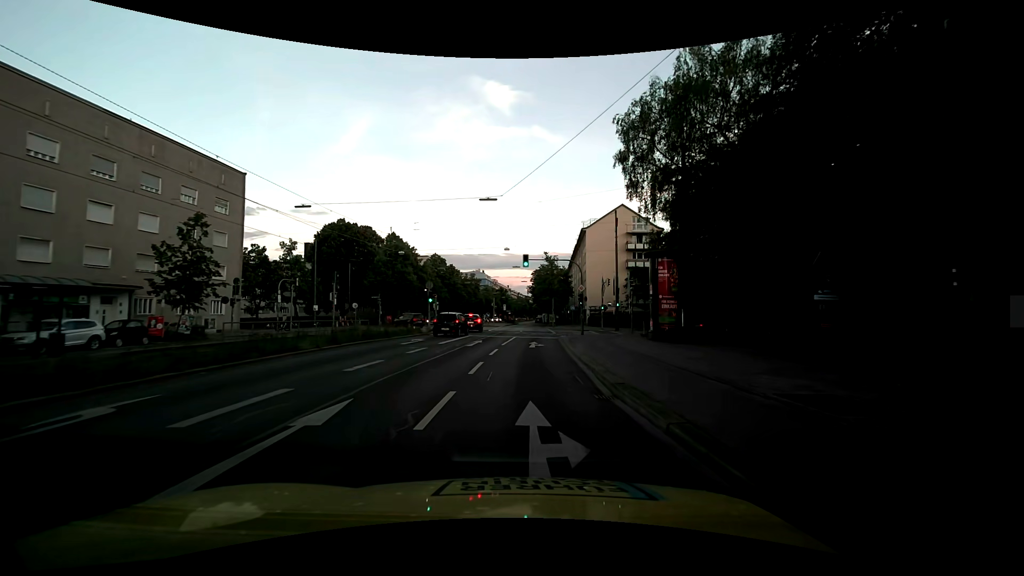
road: secondary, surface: asphalt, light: Day
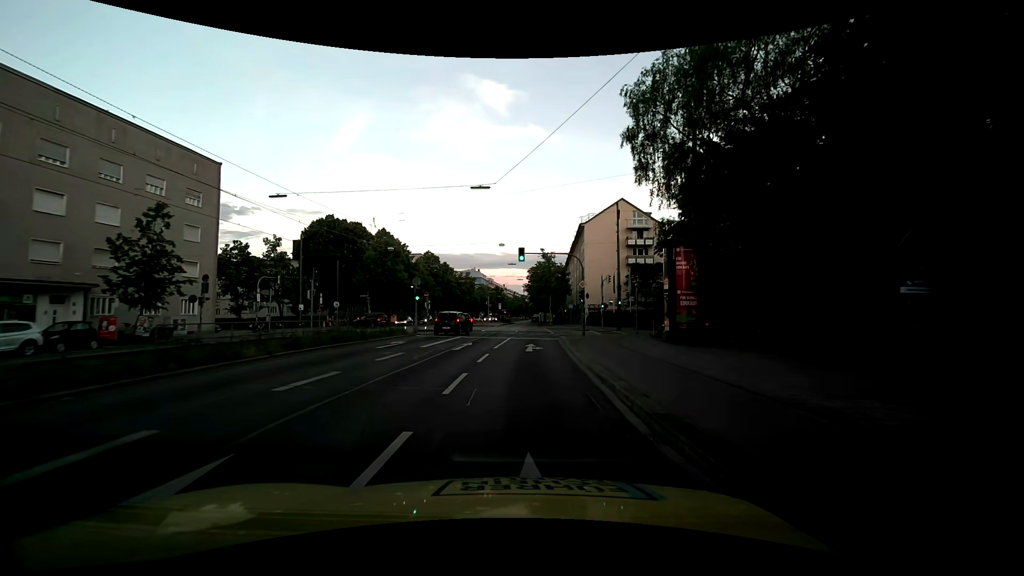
(0.0, +3.3) m; -1°
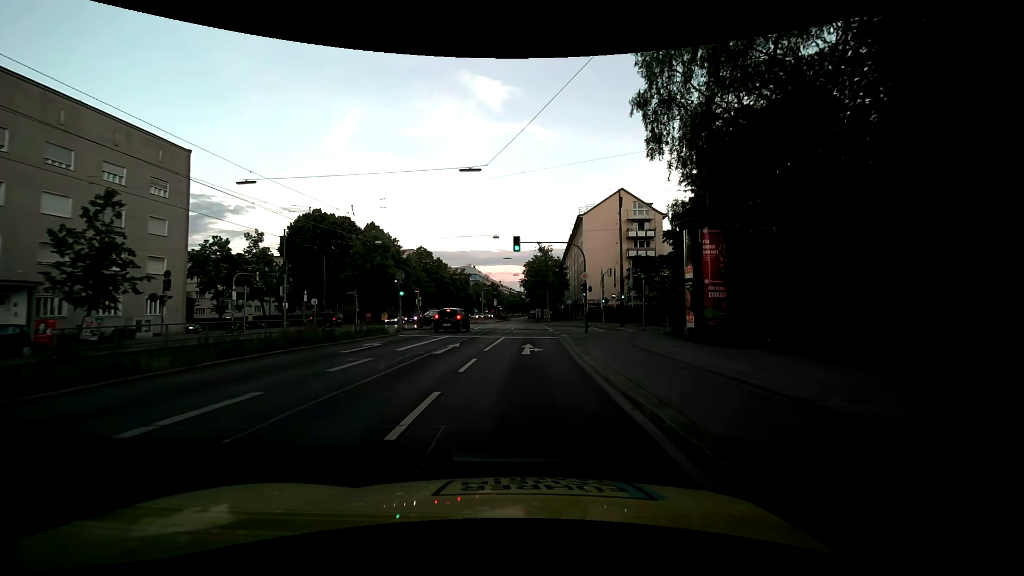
(+0.1, +3.4) m; +2°
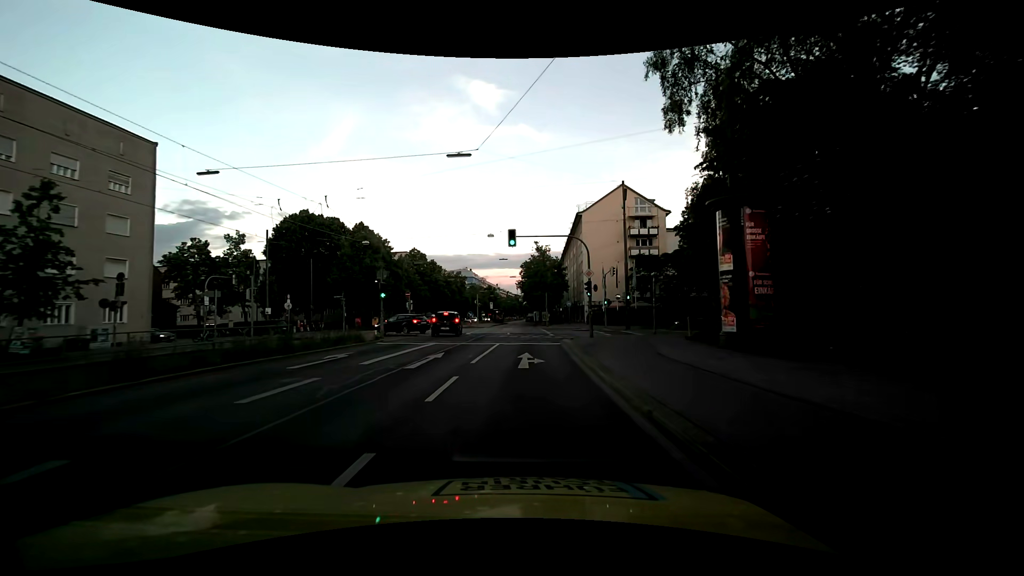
(0.0, +3.5) m; 0°
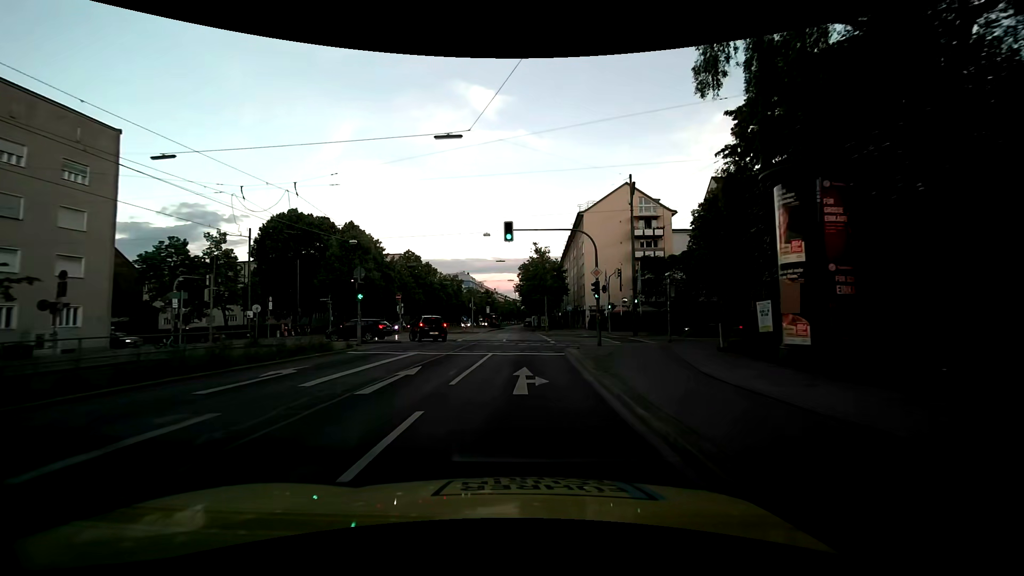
(0.0, +3.6) m; -1°
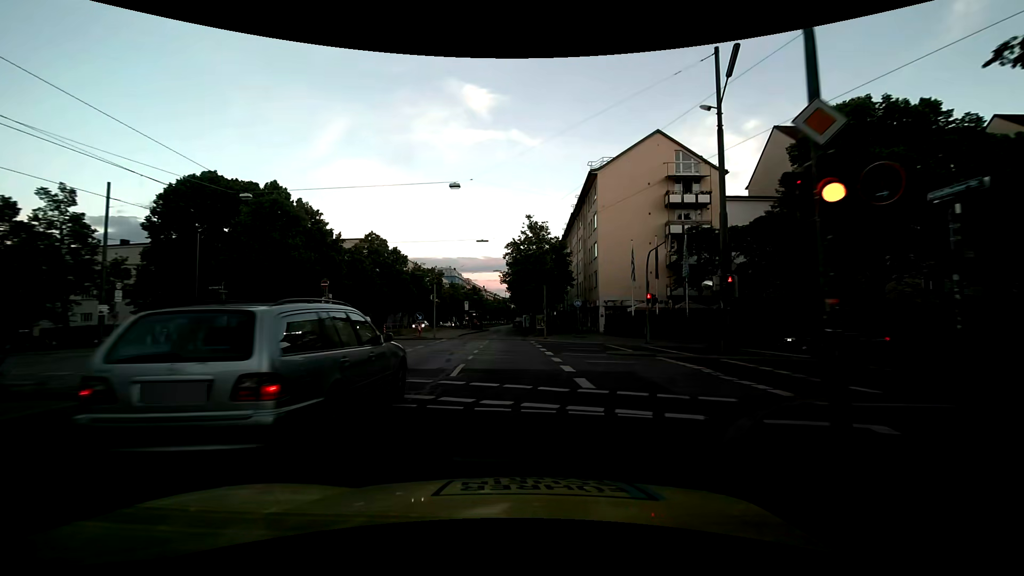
(+0.5, +18.9) m; +2°
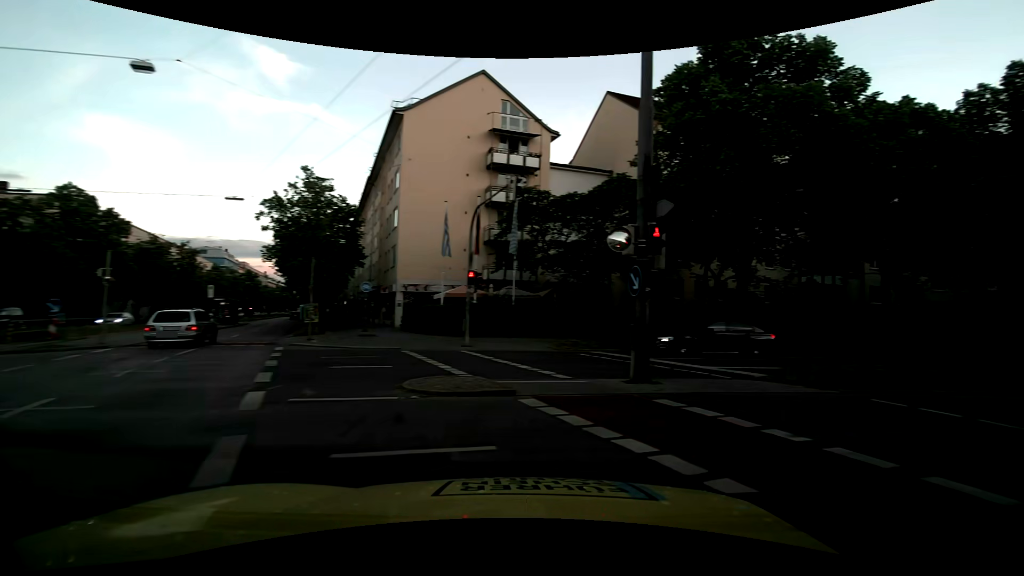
(+1.0, +11.0) m; +22°
